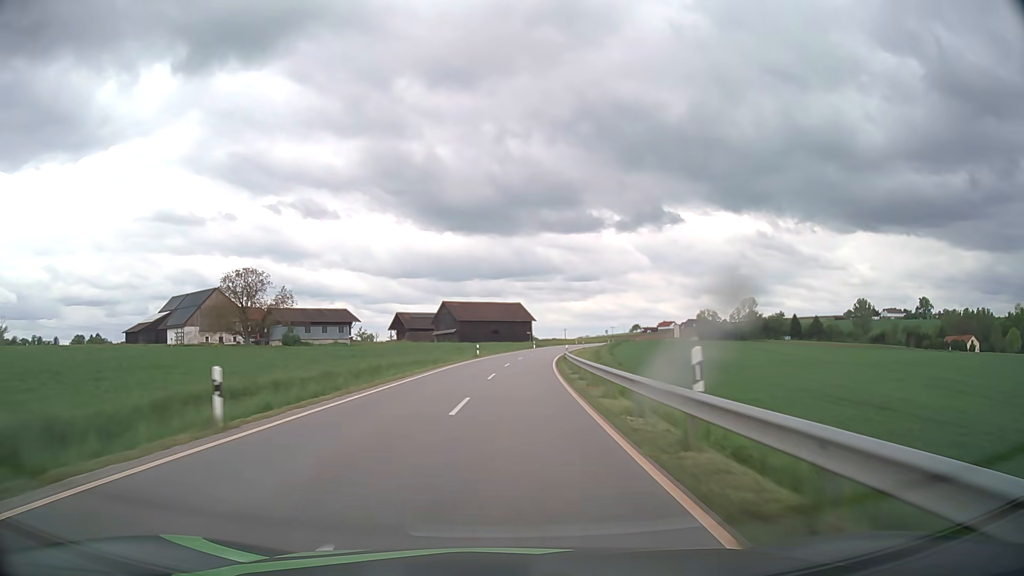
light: Day
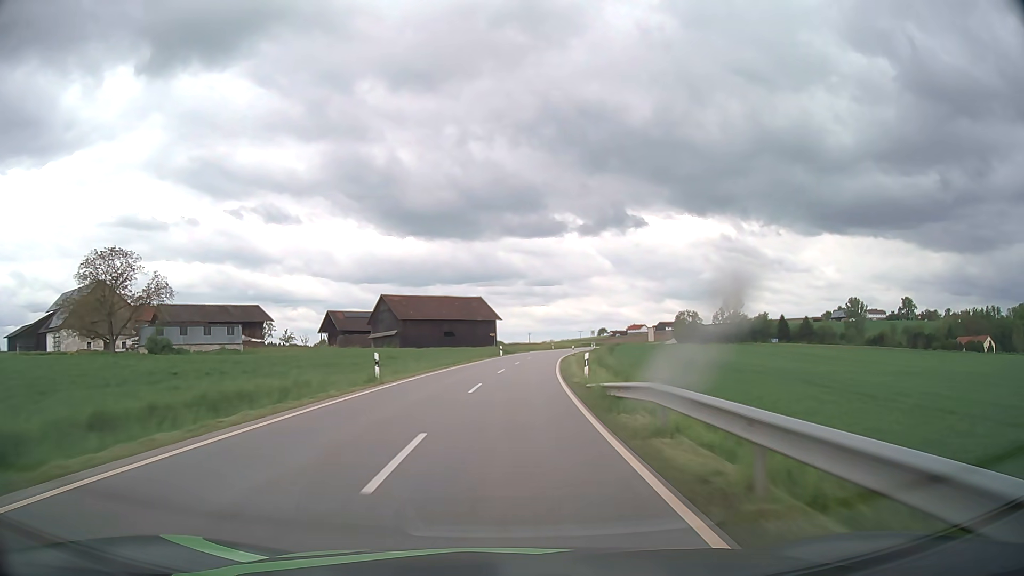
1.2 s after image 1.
(+0.9, +31.0) m; +3°
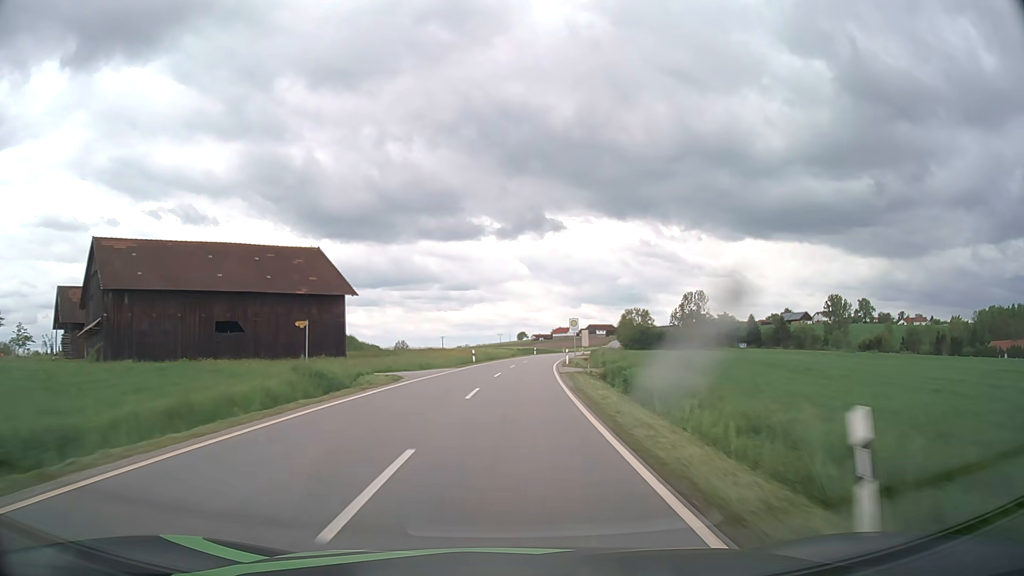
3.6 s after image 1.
(+3.8, +62.1) m; +7°
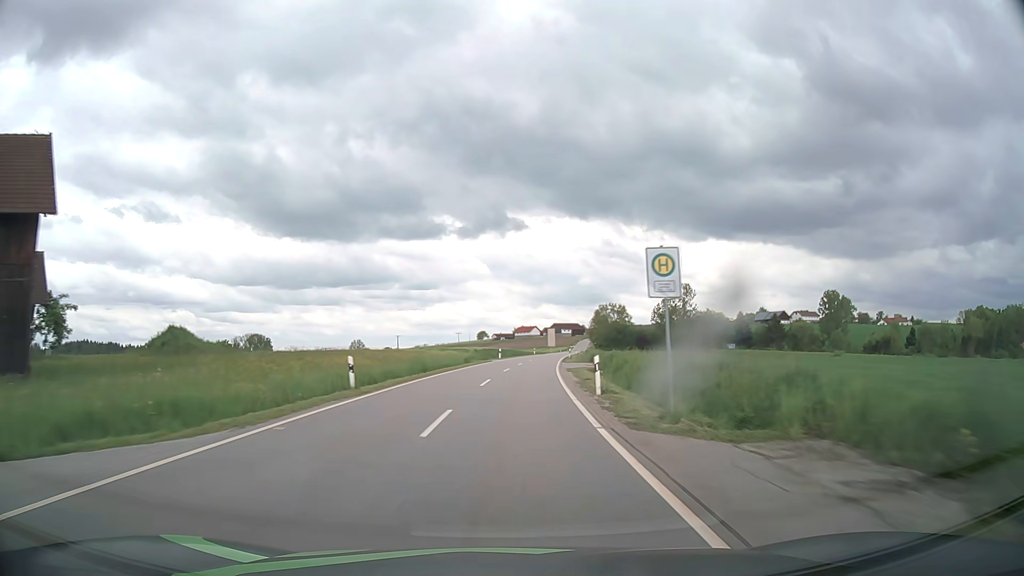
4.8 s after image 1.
(+0.8, +31.3) m; +3°
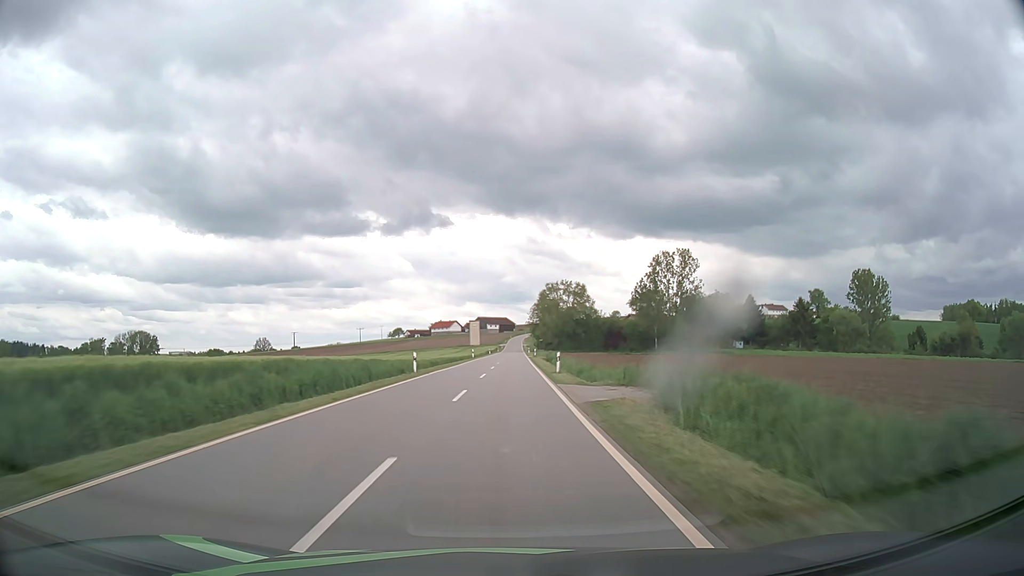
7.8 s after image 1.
(+5.7, +78.6) m; +7°
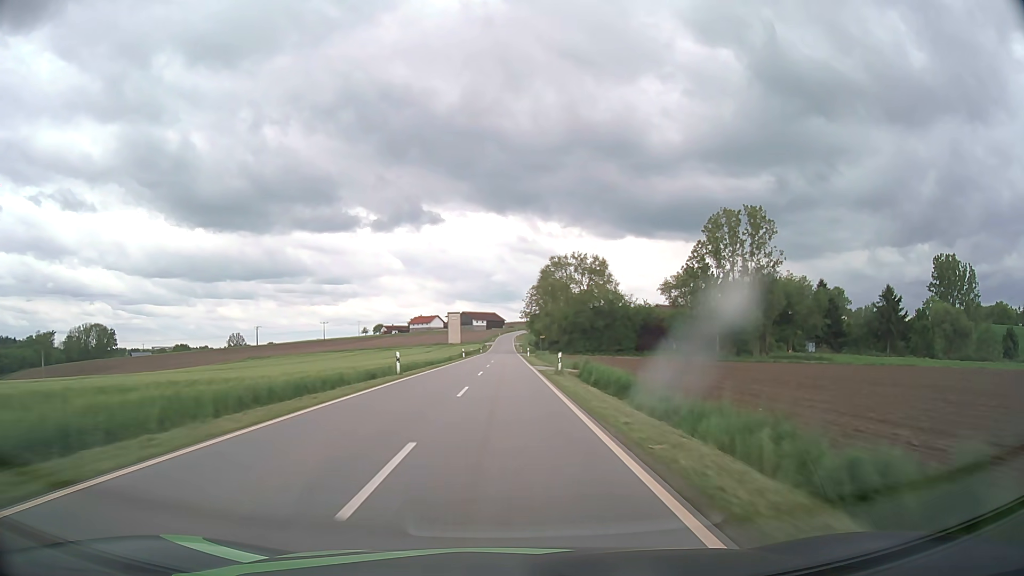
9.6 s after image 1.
(+0.5, +47.5) m; +1°
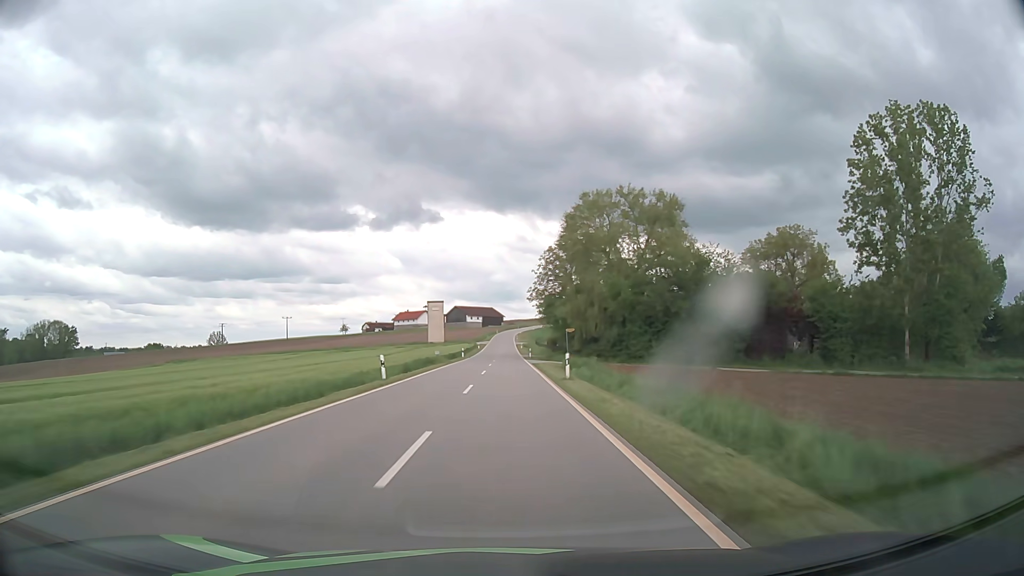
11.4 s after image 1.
(+0.1, +47.6) m; 0°
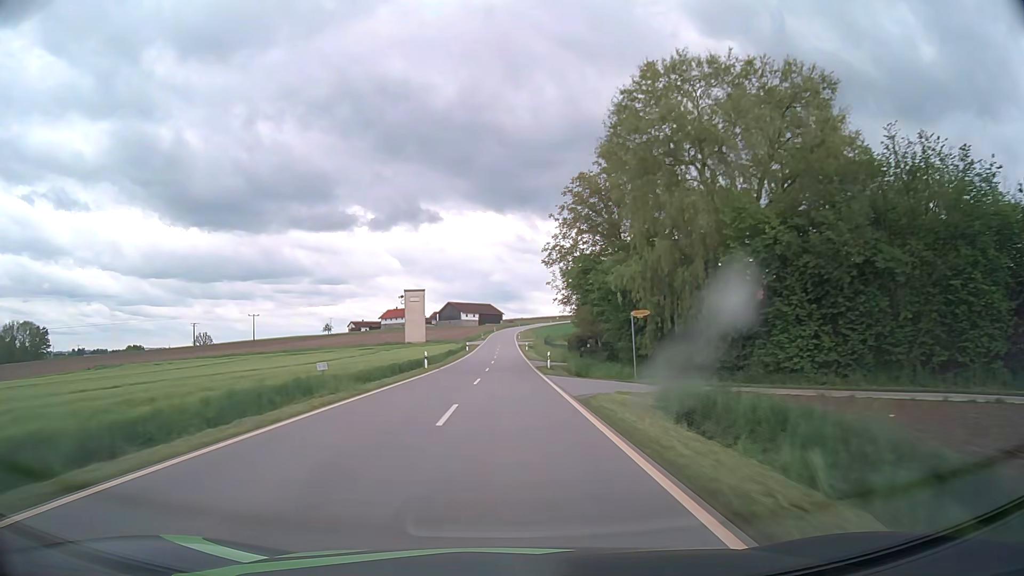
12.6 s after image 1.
(0.0, +31.7) m; 0°
(0, +10) (0, +20) (0, +30) (0, +40) (0, +50) (0, +60) (0, +70) (0, +80) (0, +90) (0, +100) m
